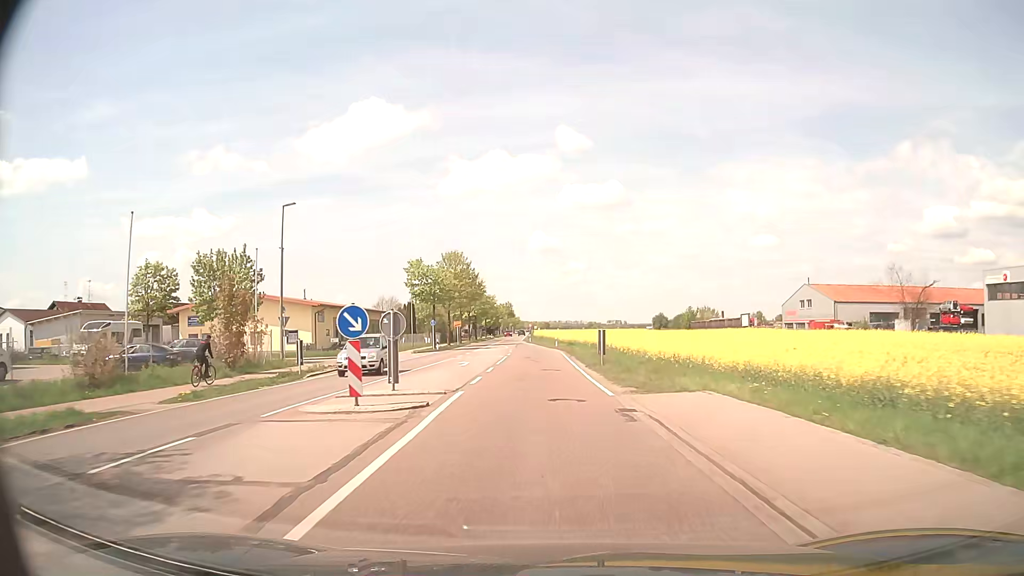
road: secondary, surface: asphalt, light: Day
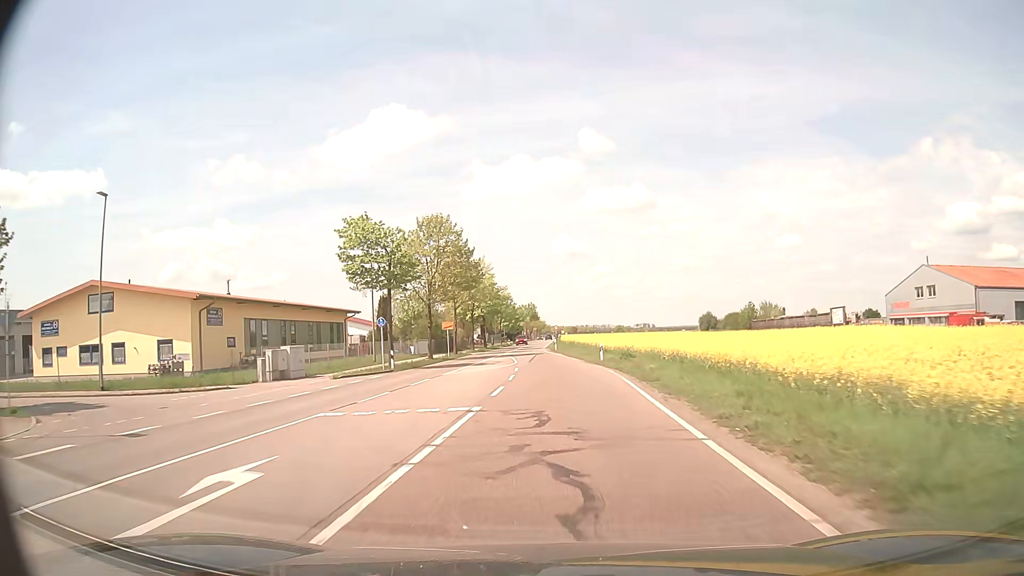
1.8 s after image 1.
(-0.7, +27.5) m; -3°
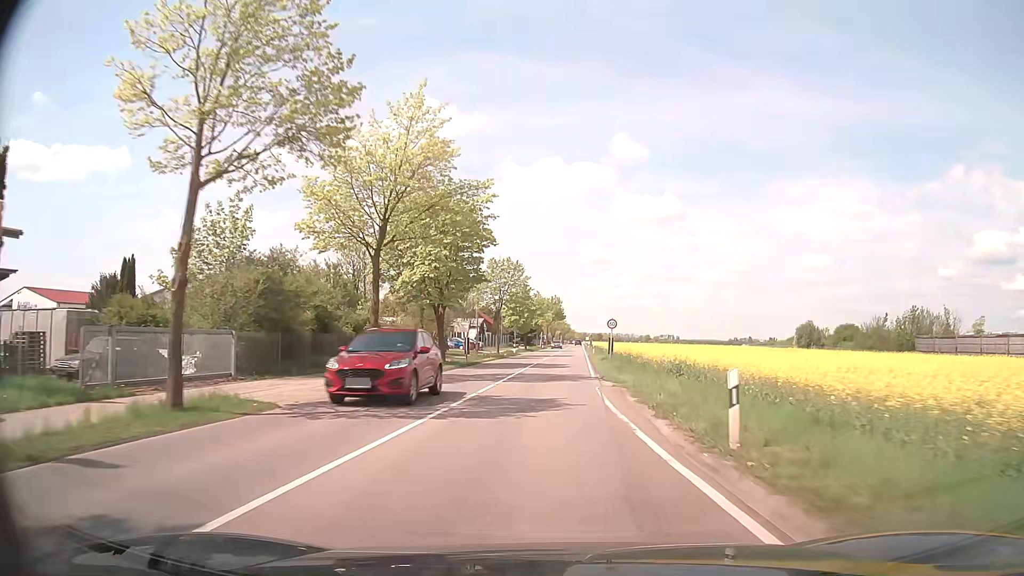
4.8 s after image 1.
(-1.4, +51.2) m; -2°
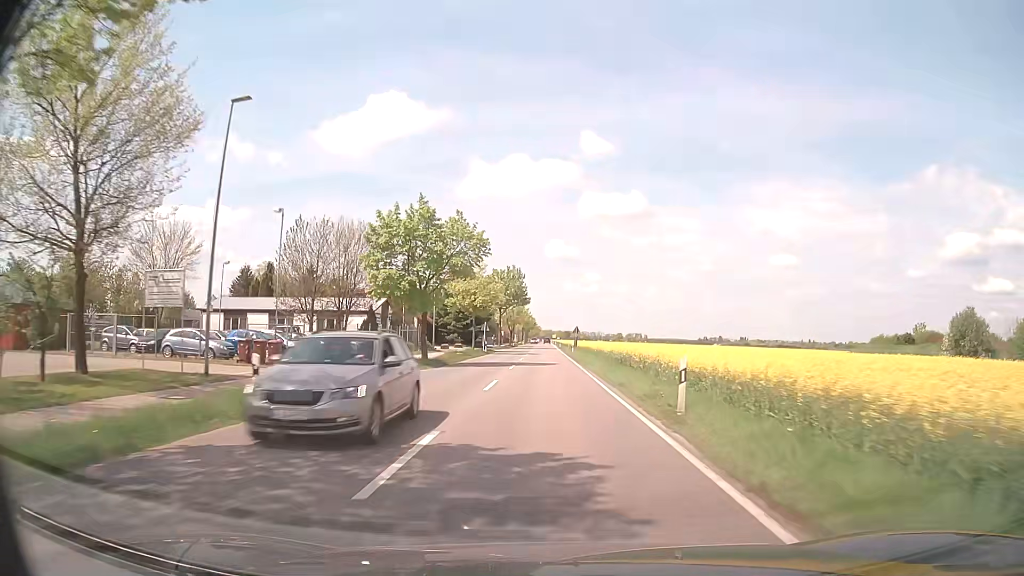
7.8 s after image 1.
(+1.6, +54.8) m; +3°
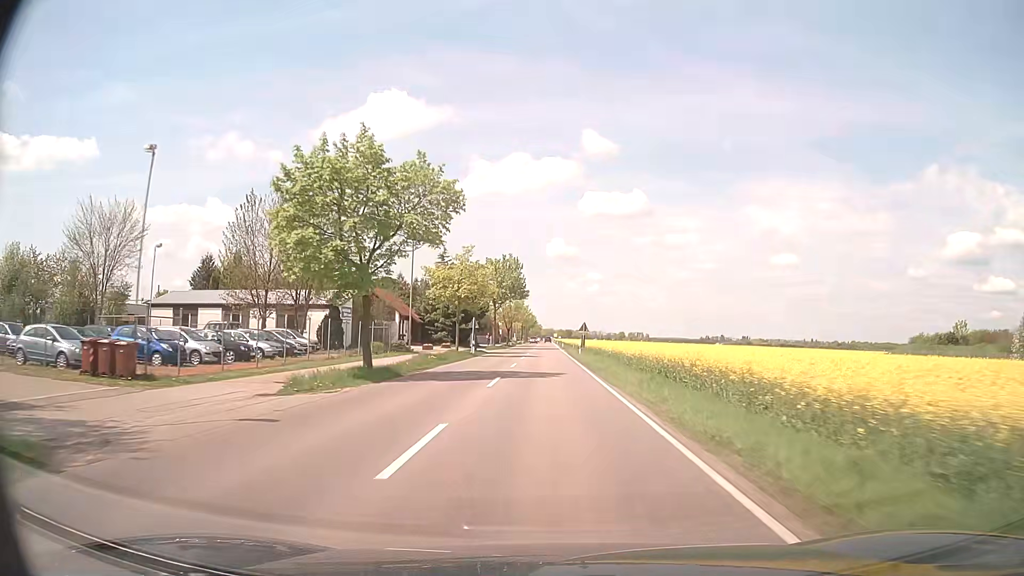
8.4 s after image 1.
(0.0, +11.3) m; 0°
(0, +10) (0, +20) (0, +30) (0, +40) (0, +50) (0, +60) (0, +70) (0, +80) (0, +90) (0, +100) m
